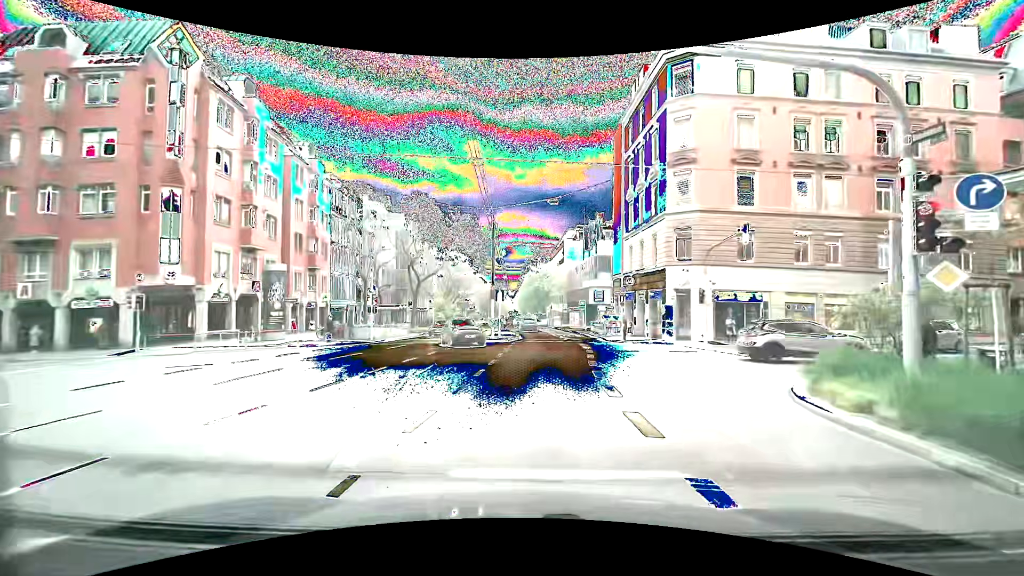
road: secondary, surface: asphalt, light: Day
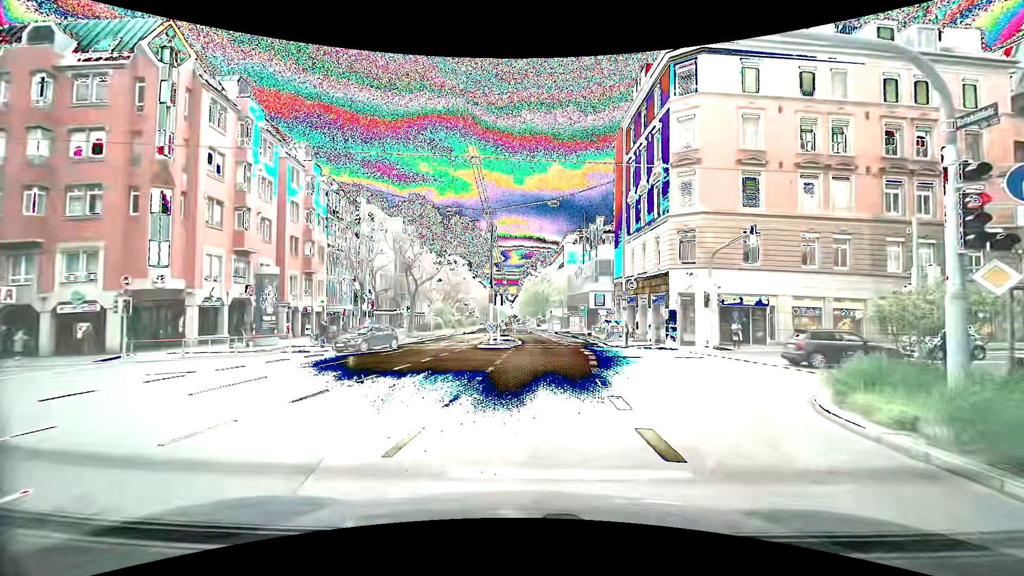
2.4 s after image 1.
(0.0, +0.8) m; +1°
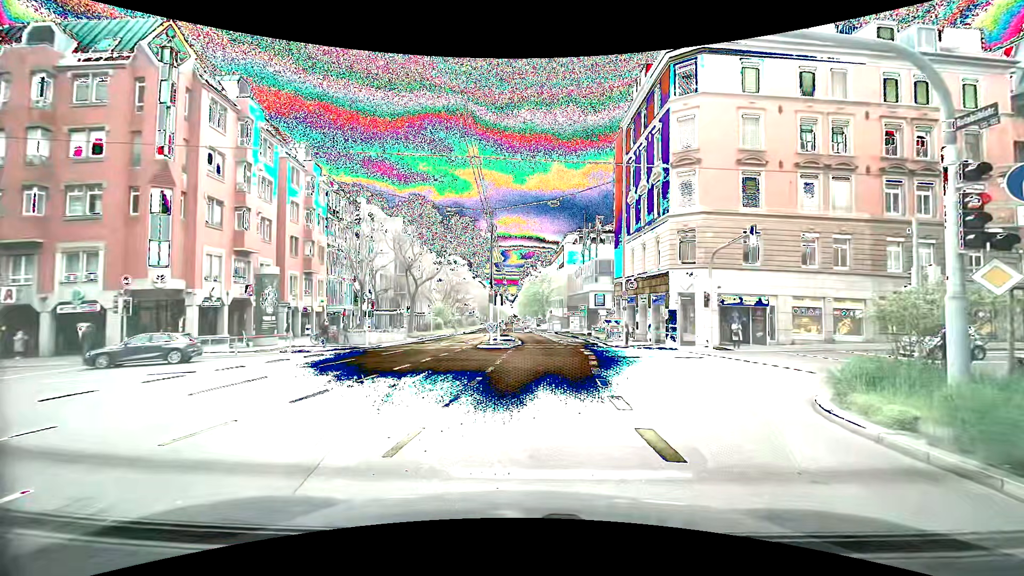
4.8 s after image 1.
(0.0, 0.0) m; 0°
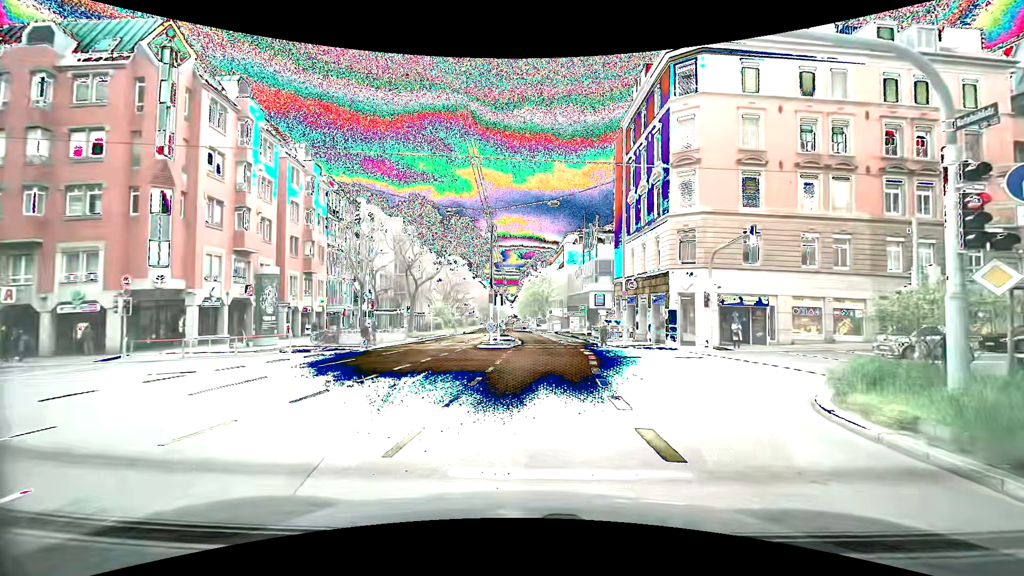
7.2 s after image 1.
(0.0, 0.0) m; 0°
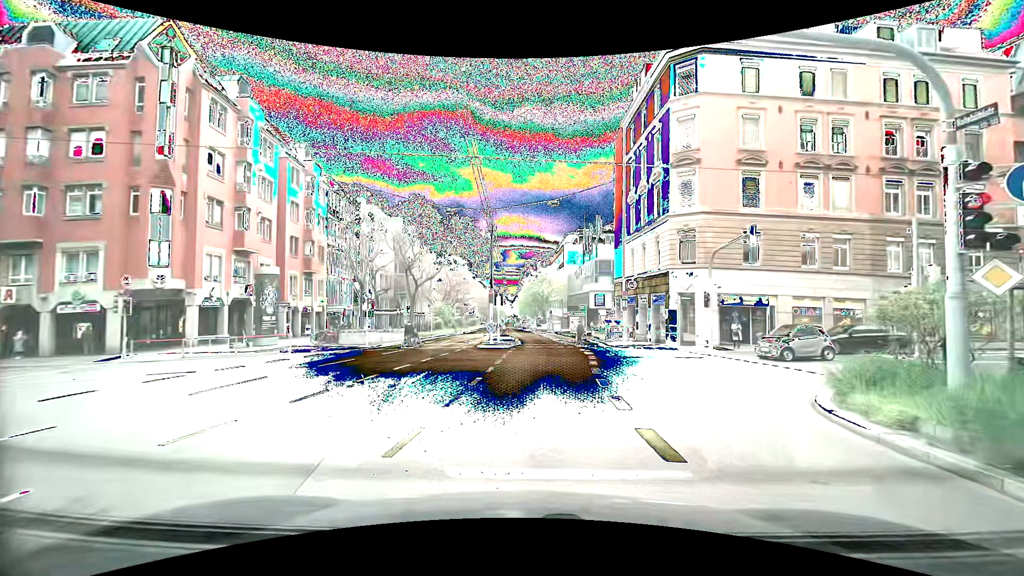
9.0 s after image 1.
(0.0, 0.0) m; 0°
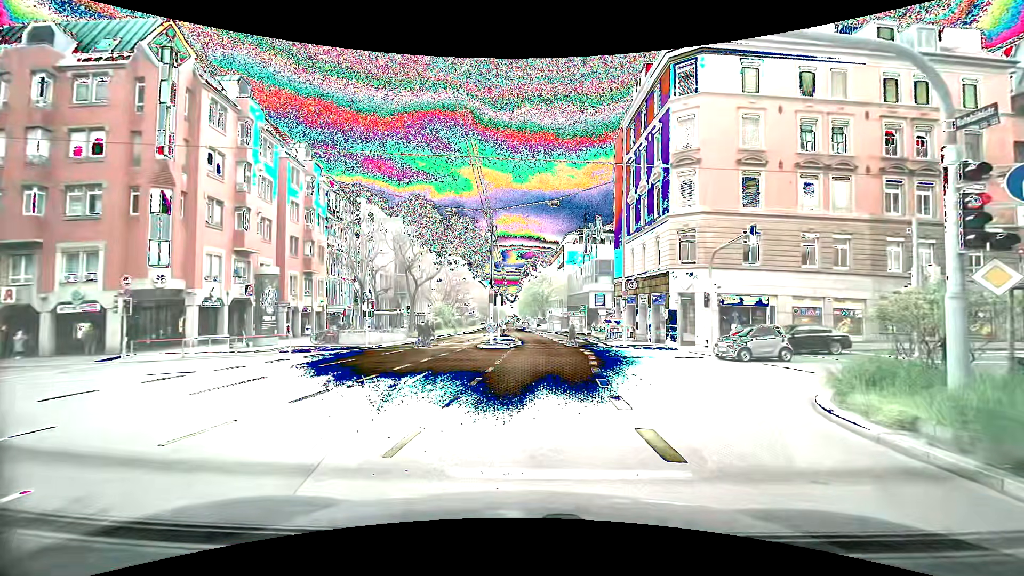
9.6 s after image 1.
(0.0, 0.0) m; 0°
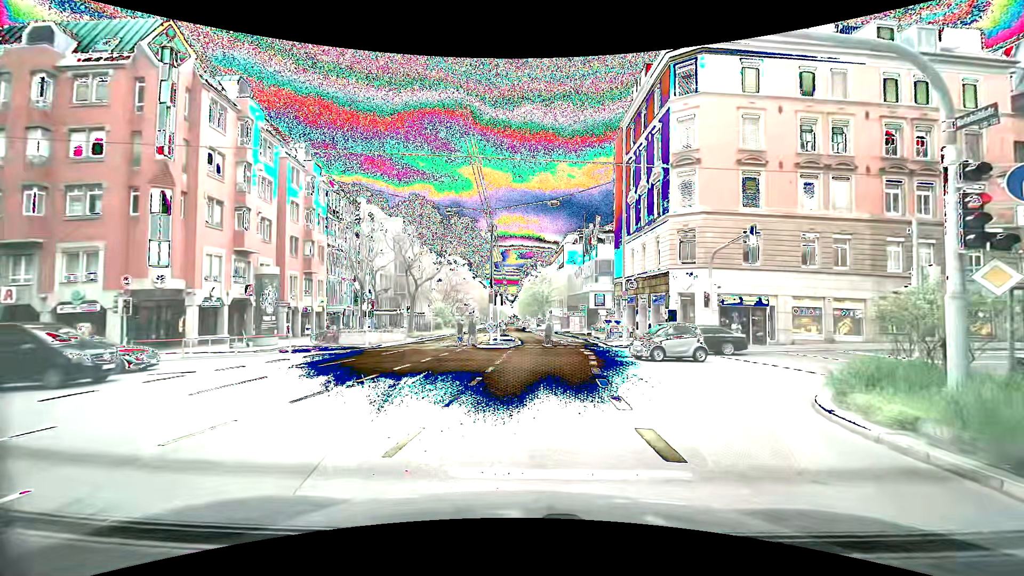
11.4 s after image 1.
(0.0, 0.0) m; 0°
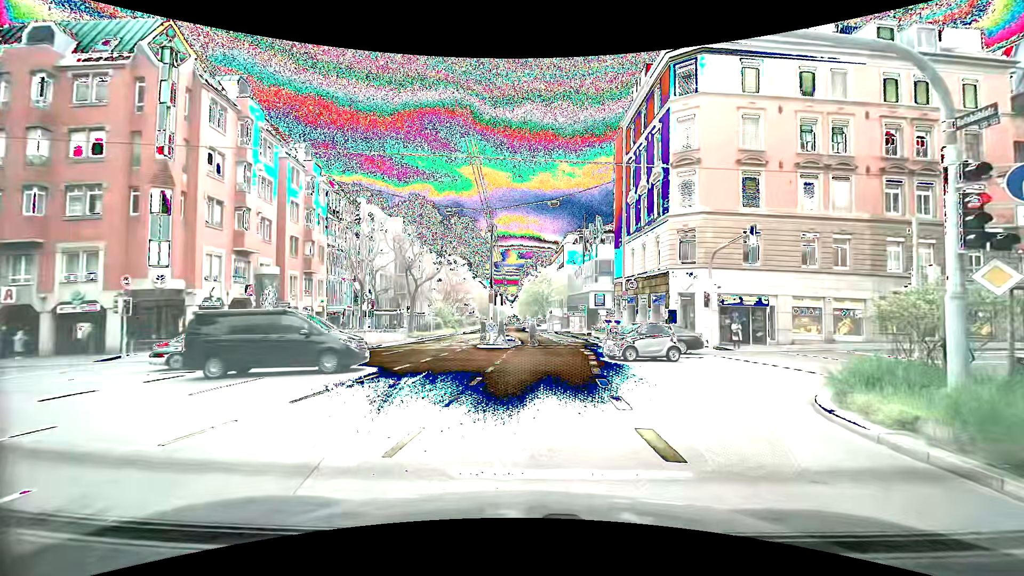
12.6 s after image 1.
(0.0, 0.0) m; 0°
(-1, +10) (-1, +20) (-2, +30) (-3, +40) (-4, +50) (-5, +60) (-7, +70) (-8, +80) (-9, +89) (-11, +99) m
